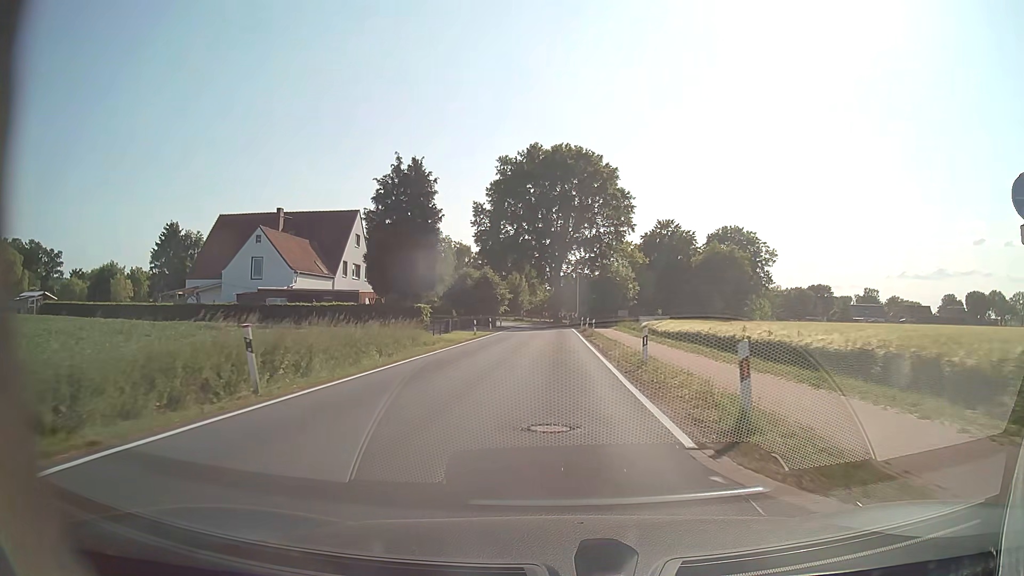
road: tertiary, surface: asphalt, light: Day
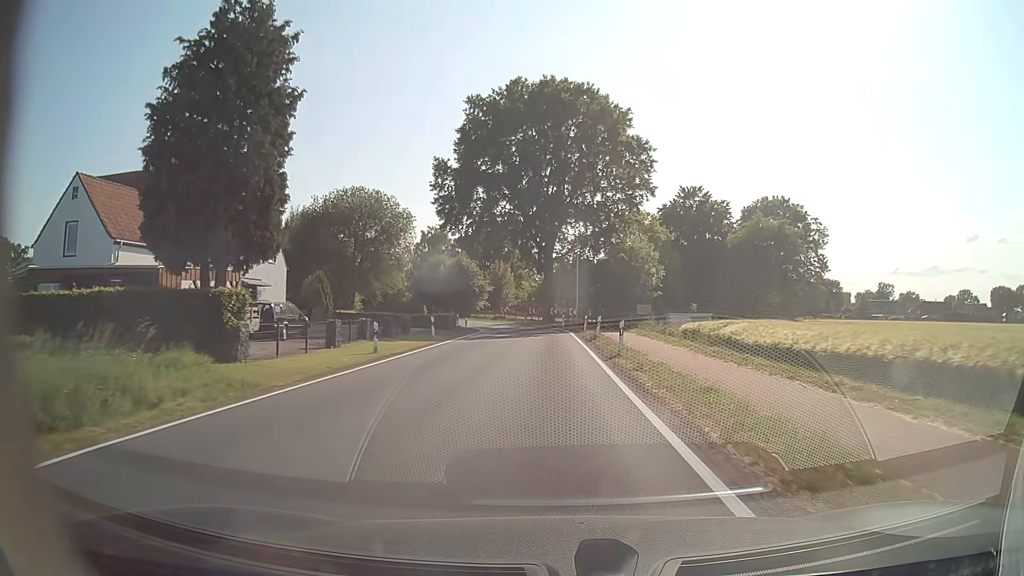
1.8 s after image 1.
(+0.1, +22.3) m; +1°
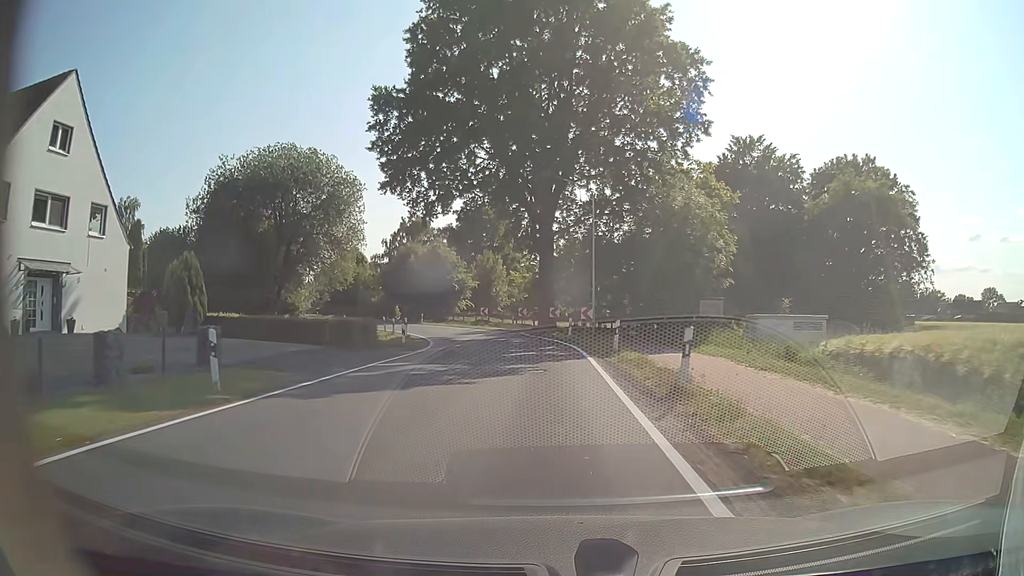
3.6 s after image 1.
(+0.1, +20.8) m; 0°
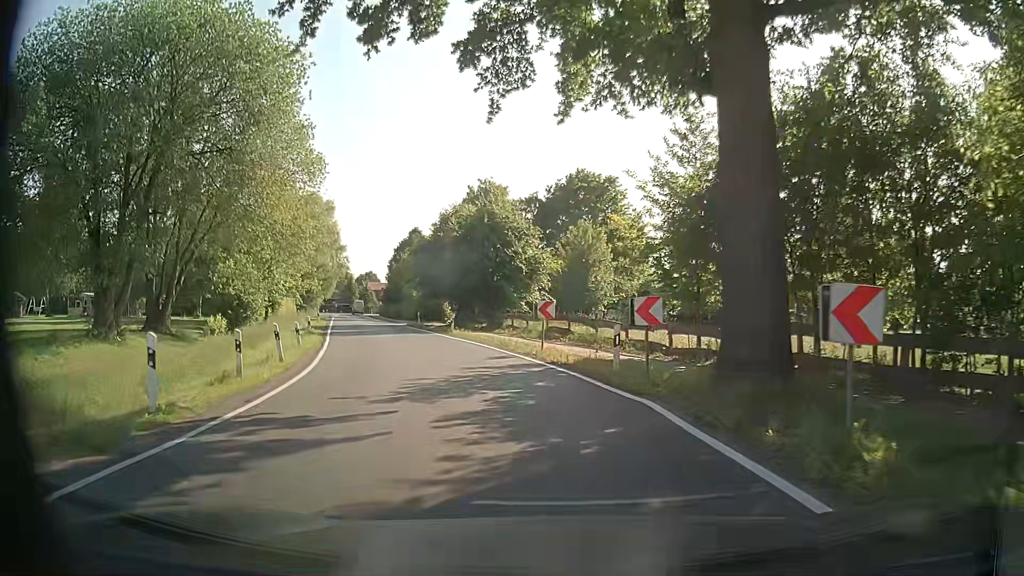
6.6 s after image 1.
(-1.5, +29.9) m; -9°
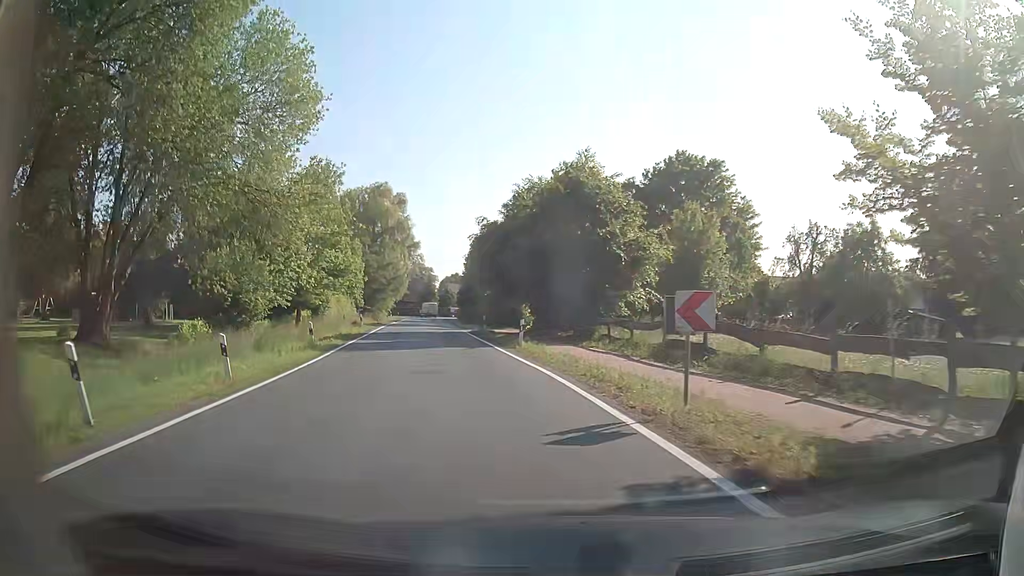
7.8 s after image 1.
(-0.7, +11.4) m; -8°
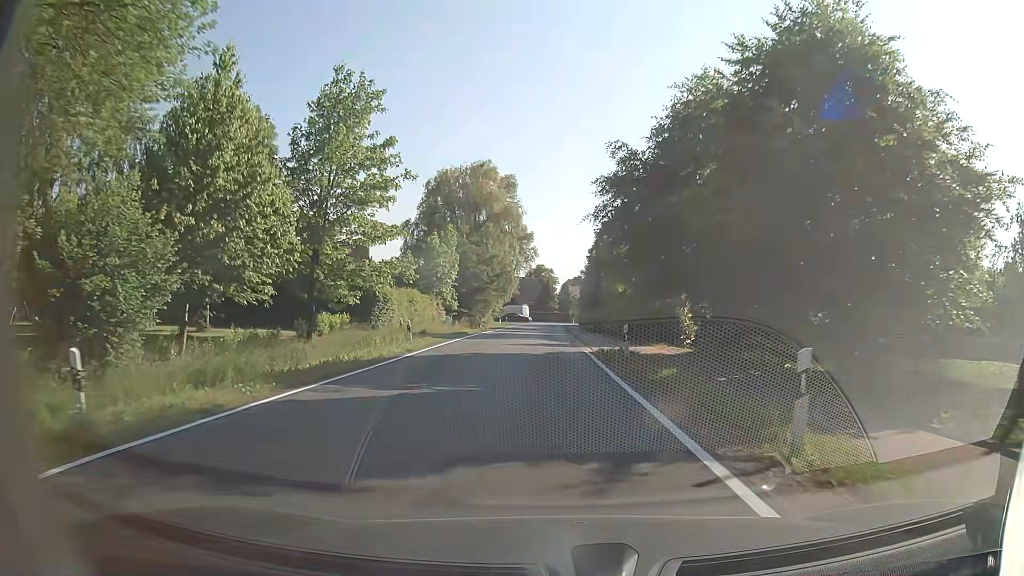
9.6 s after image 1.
(-2.2, +18.4) m; -11°
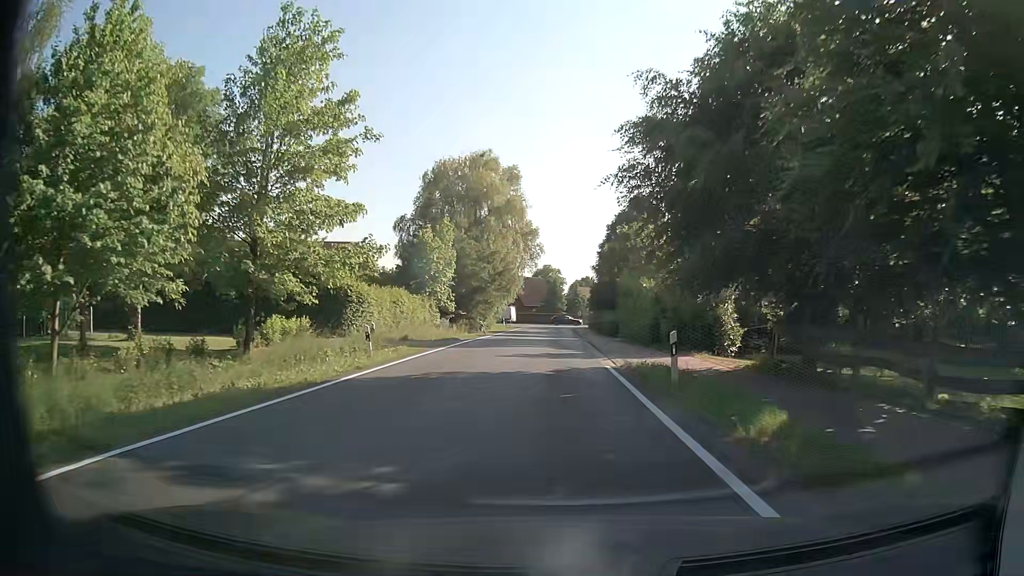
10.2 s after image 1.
(0.0, +6.8) m; -1°
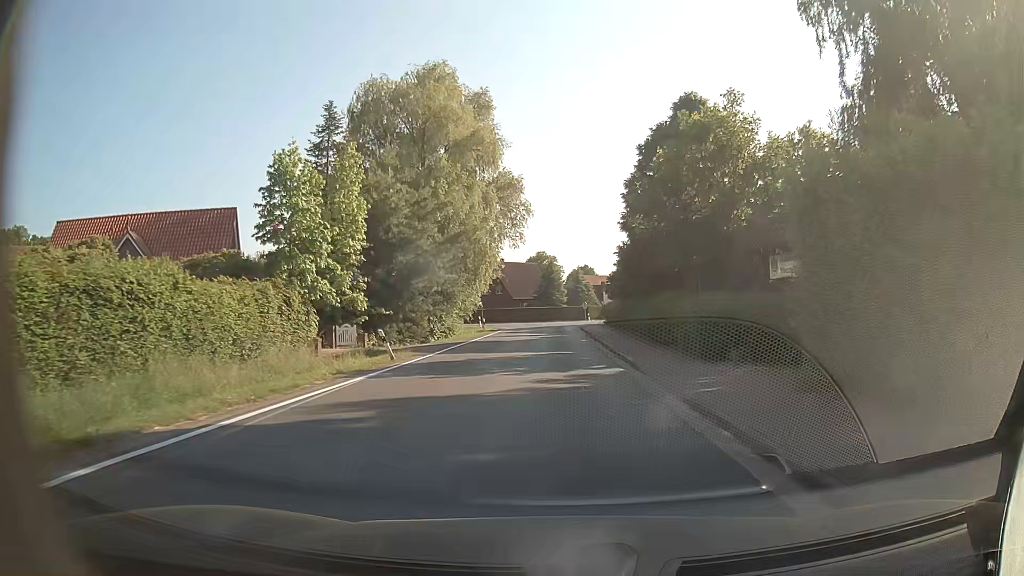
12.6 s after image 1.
(-0.3, +28.6) m; 0°
